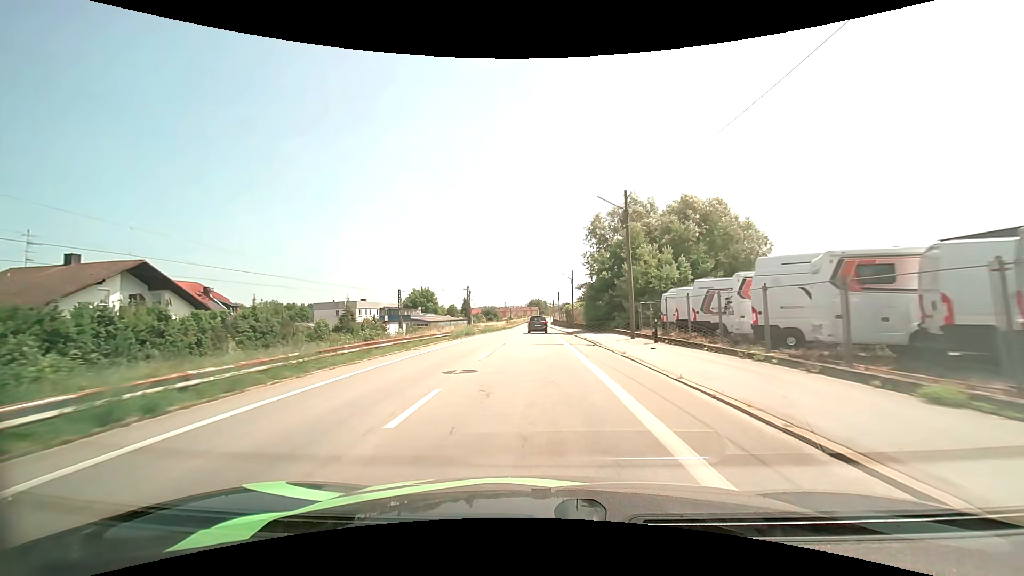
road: unclassified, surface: asphalt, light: Day
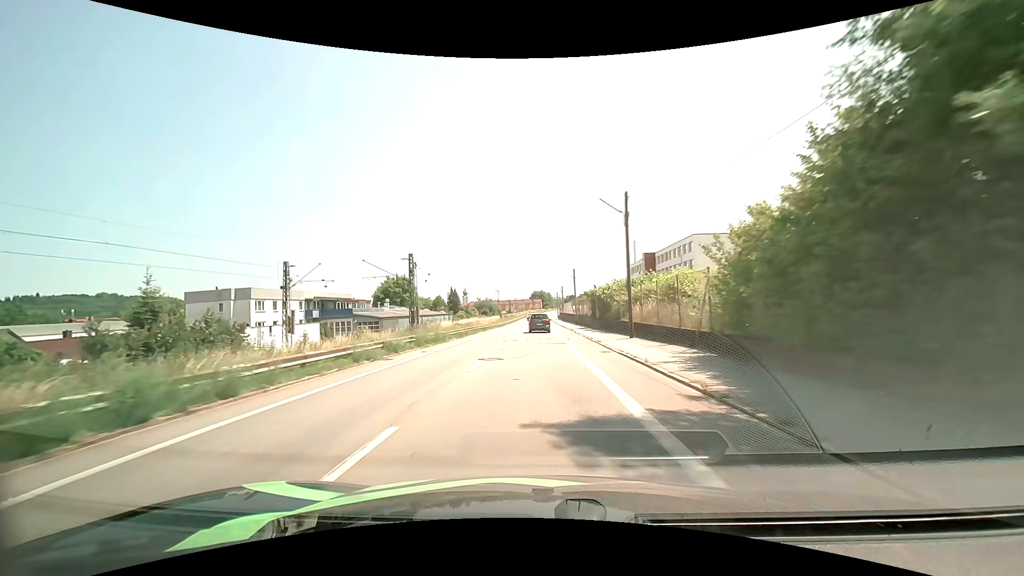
(-0.1, +39.4) m; 0°
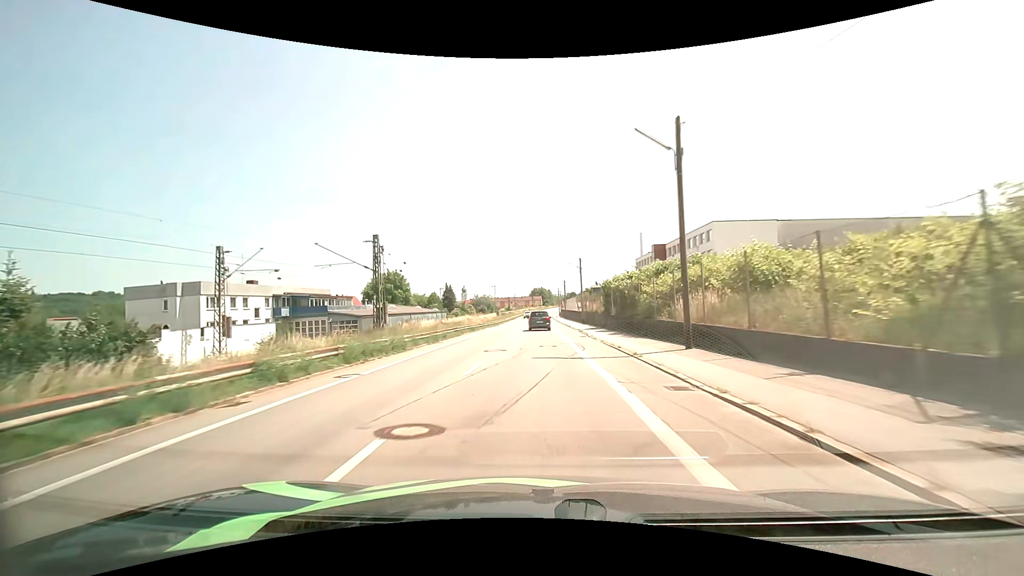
(0.0, +9.8) m; 0°
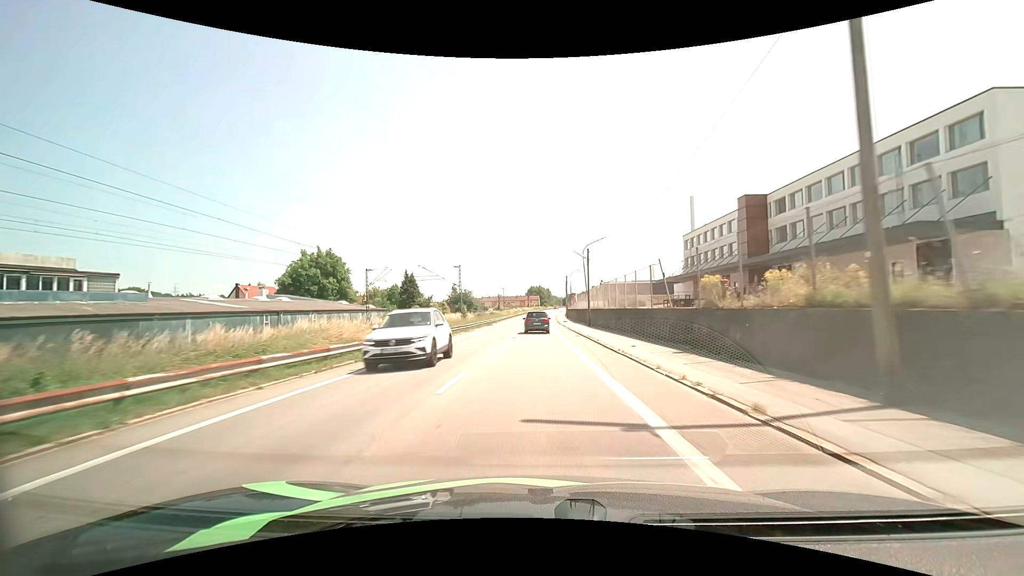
(+0.1, +48.8) m; 0°
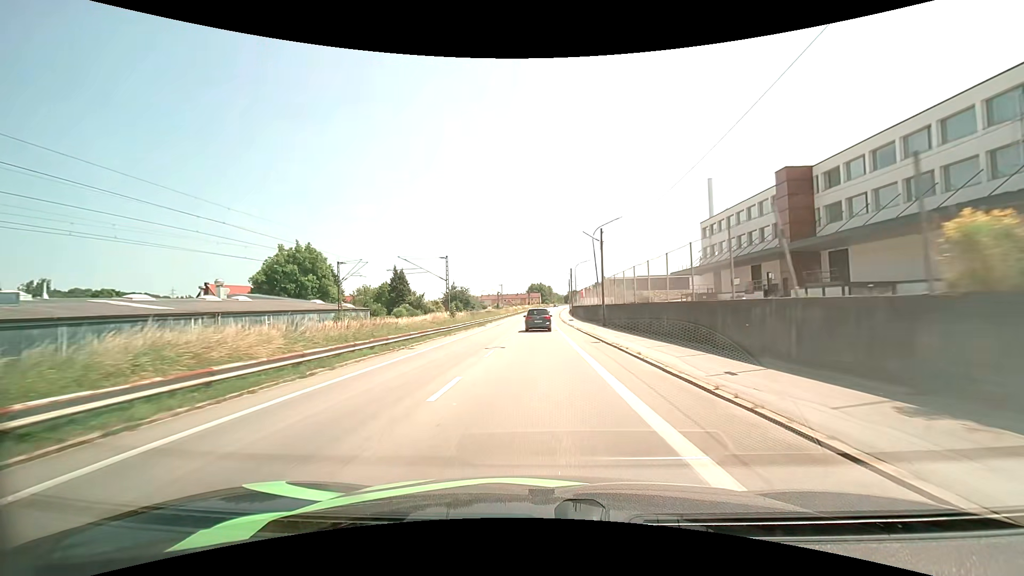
(0.0, +9.9) m; 0°
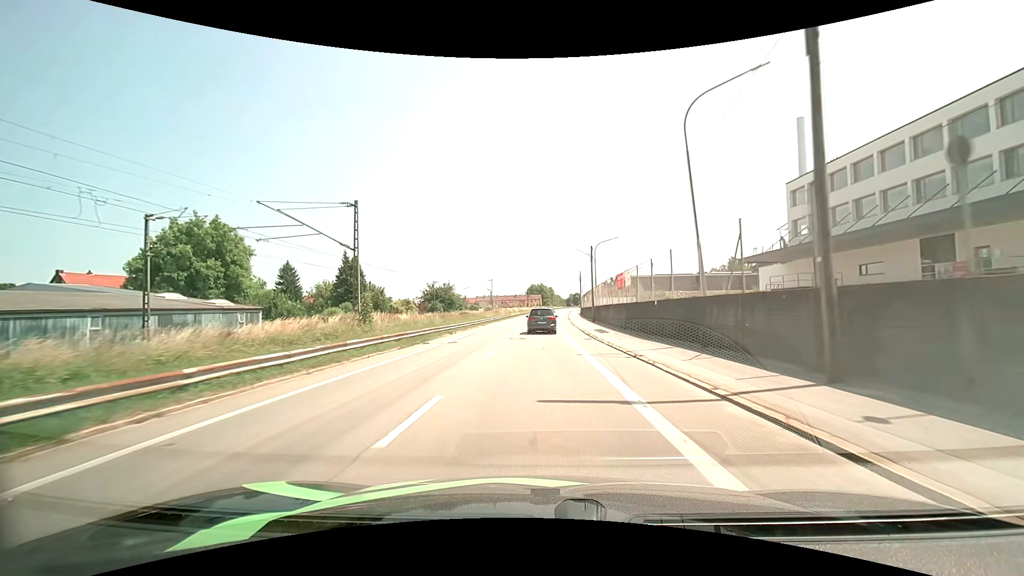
(-0.1, +28.8) m; 0°
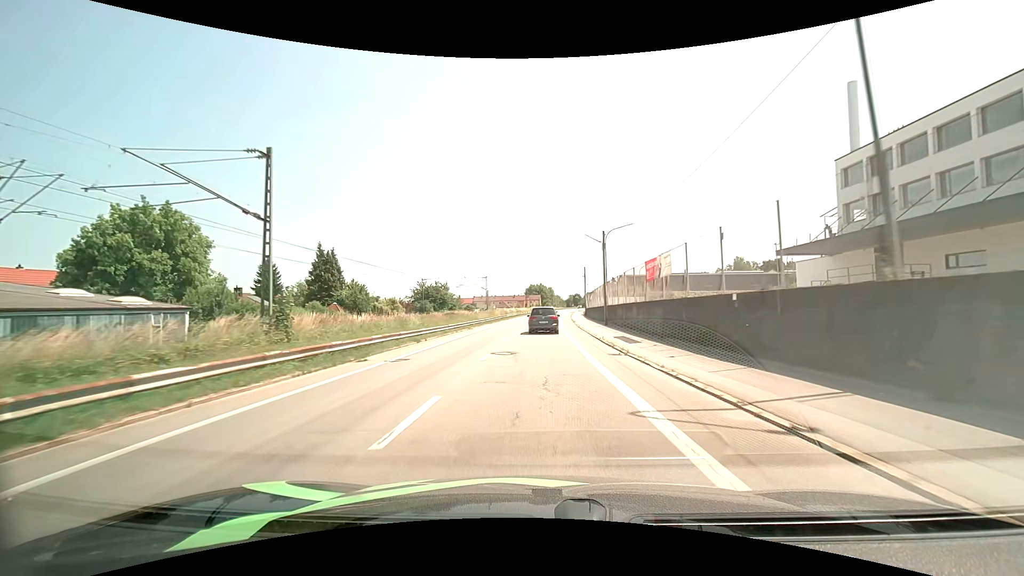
(0.0, +9.3) m; 0°
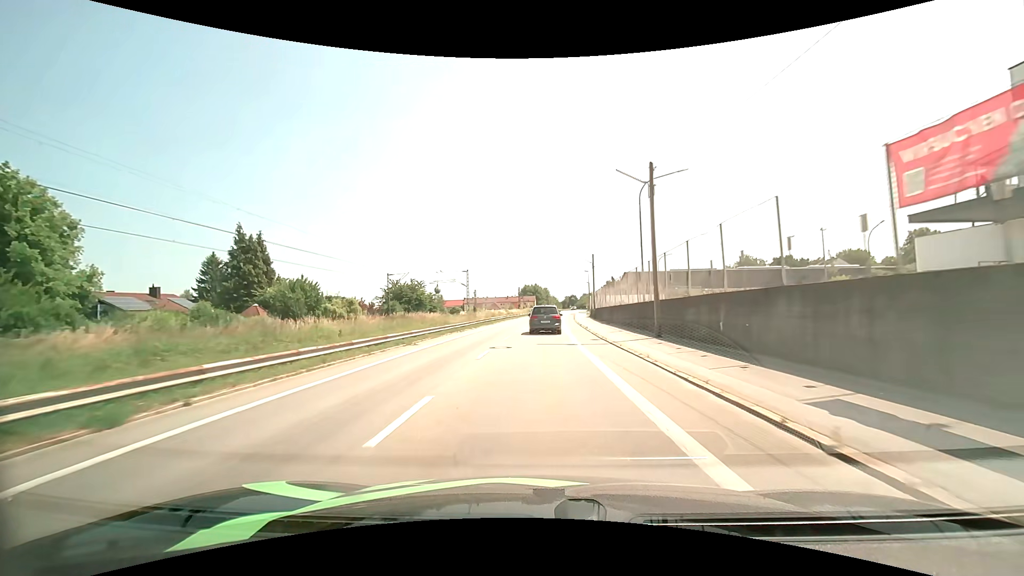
(0.0, +18.0) m; +1°
(0, +10) (0, +20) (0, +30) (+1, +40) (+1, +50) (+1, +60) (+2, +70) (+3, +80) (+3, +90) (+4, +100) m
